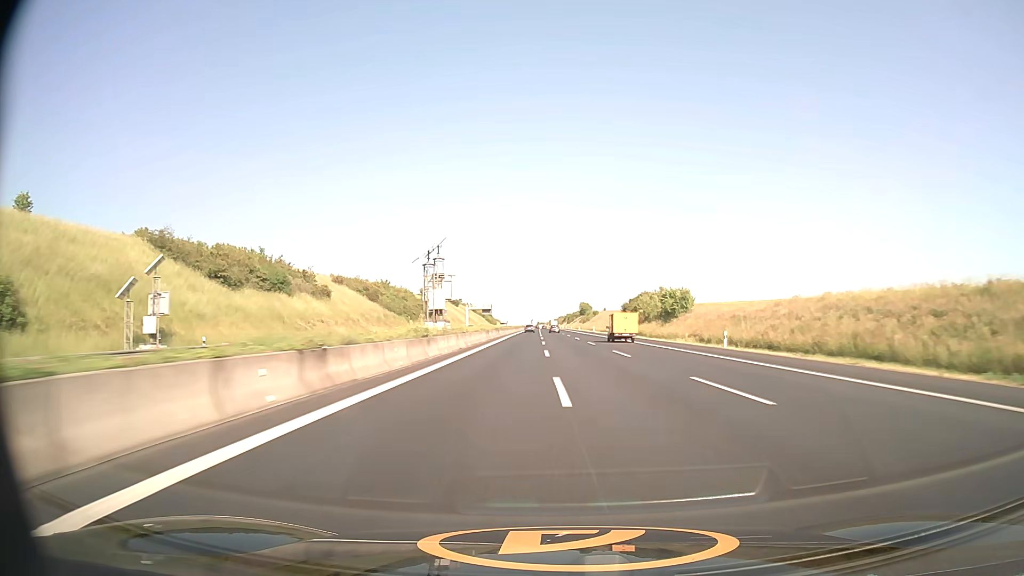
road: motorway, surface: asphalt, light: Day
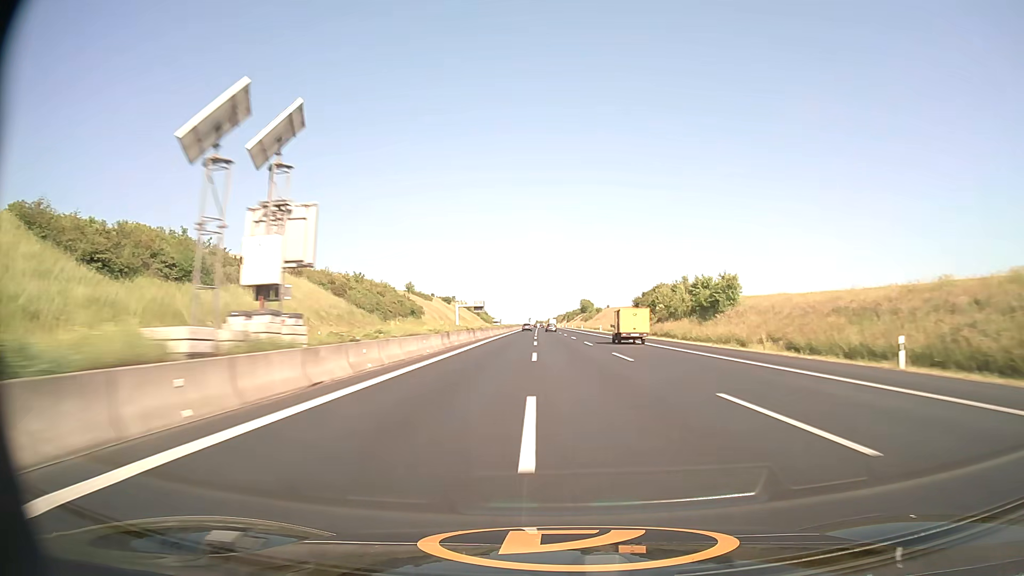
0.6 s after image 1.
(0.0, +22.8) m; 0°
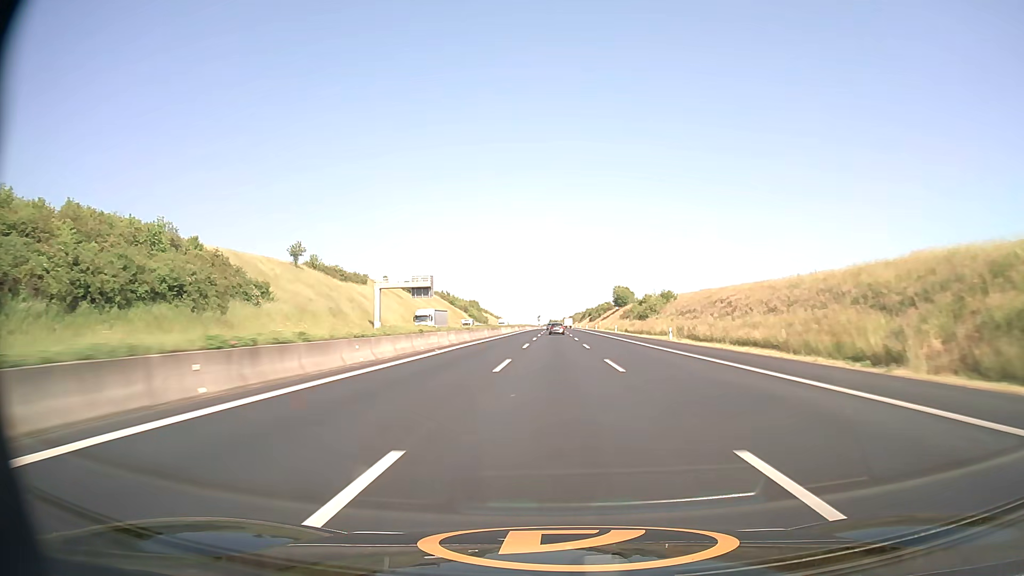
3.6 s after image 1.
(-1.0, +113.2) m; -1°
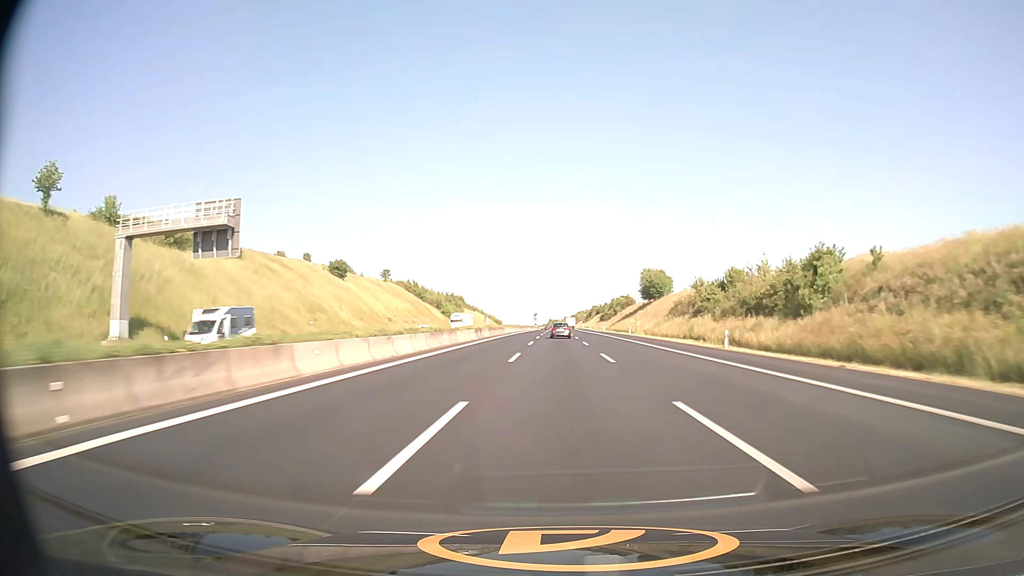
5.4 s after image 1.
(-0.1, +67.4) m; 0°
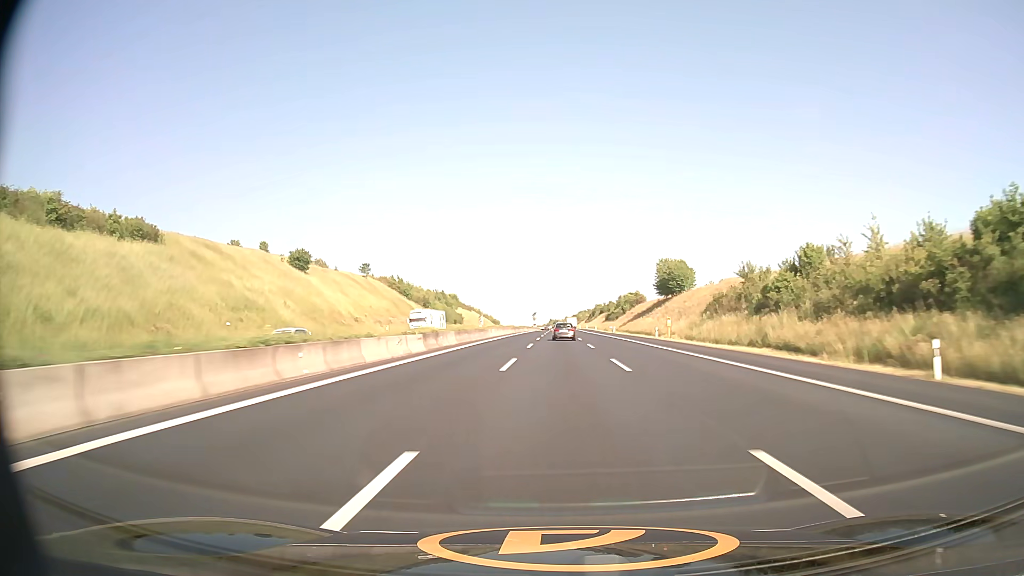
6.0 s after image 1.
(0.0, +22.4) m; 0°
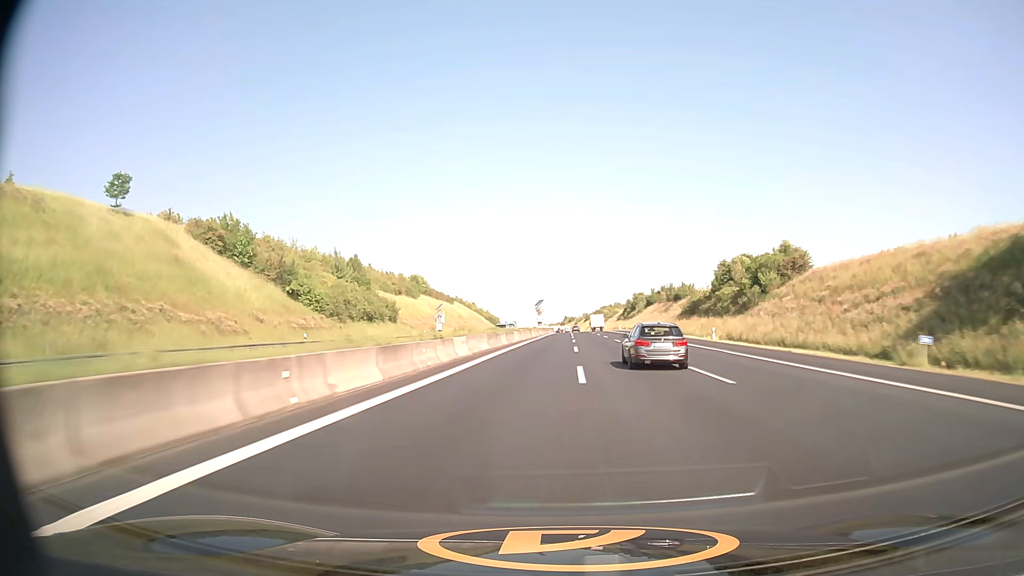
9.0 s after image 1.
(-1.3, +111.0) m; -1°
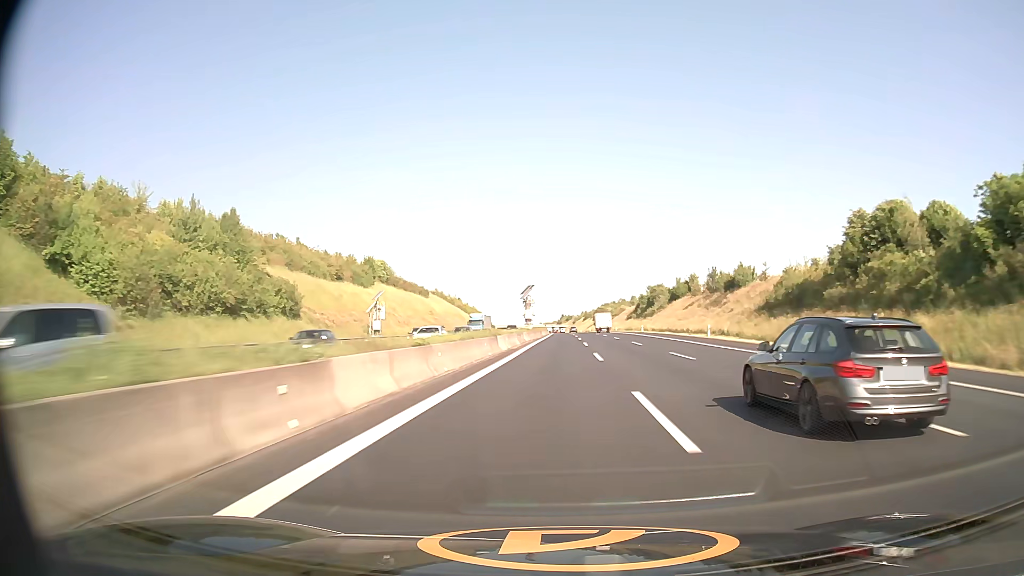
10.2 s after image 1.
(+0.1, +44.4) m; 0°
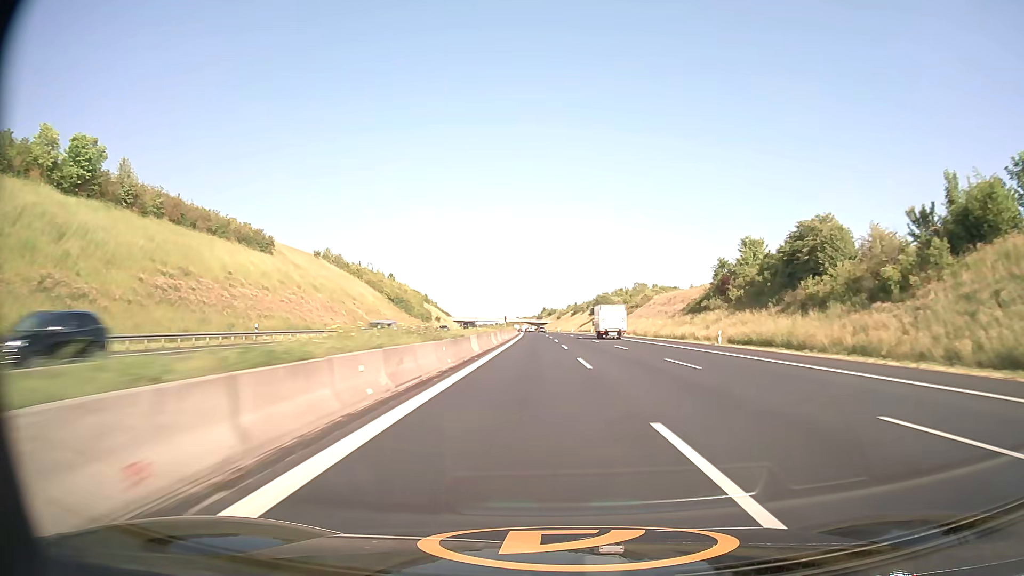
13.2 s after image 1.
(+1.7, +111.9) m; +2°
(0, +10) (0, +20) (0, +30) (0, +40) (0, +50) (0, +60) (0, +70) (0, +80) (0, +90) (-1, +100) m
